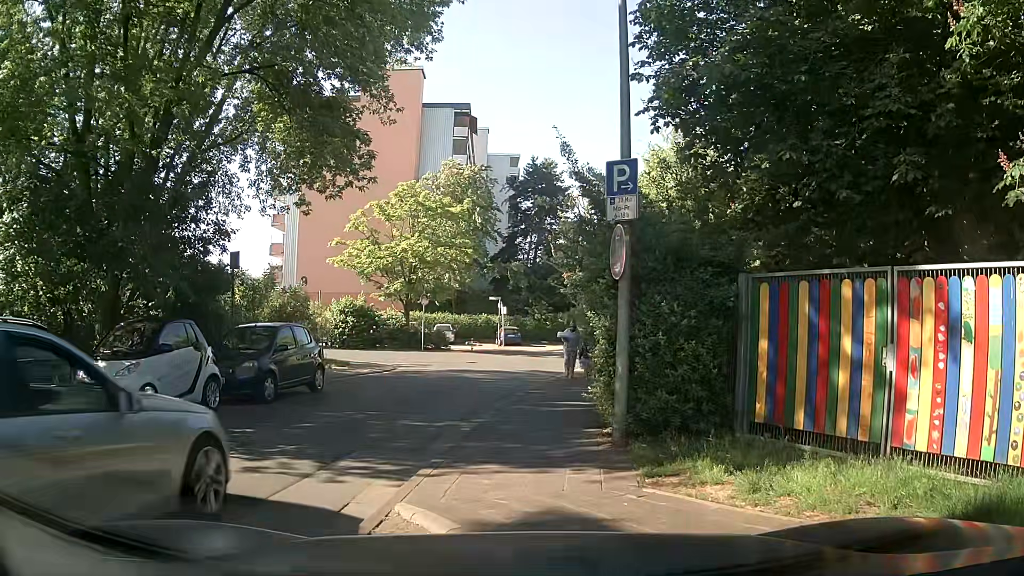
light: Day
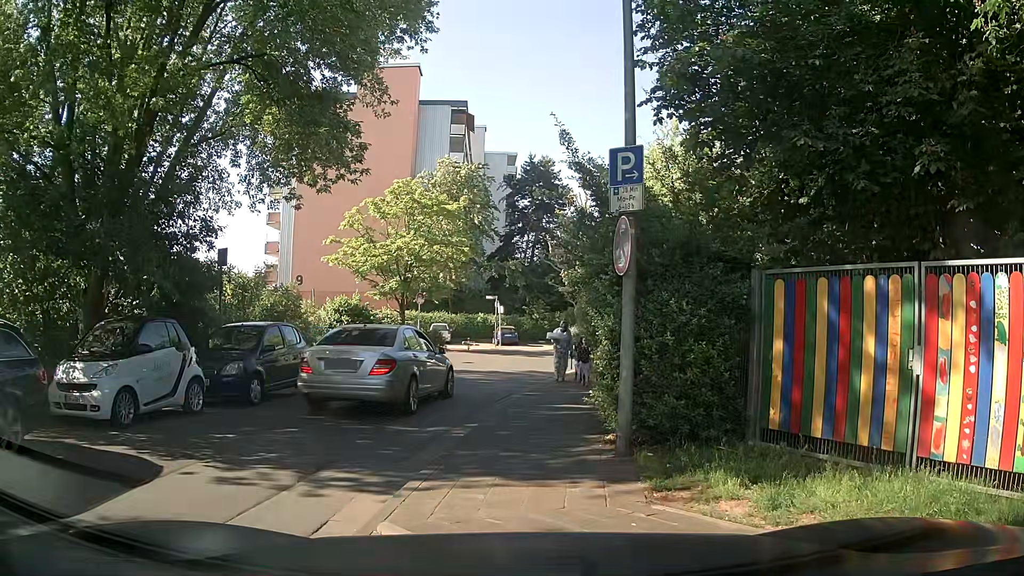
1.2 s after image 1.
(0.0, +0.5) m; 0°
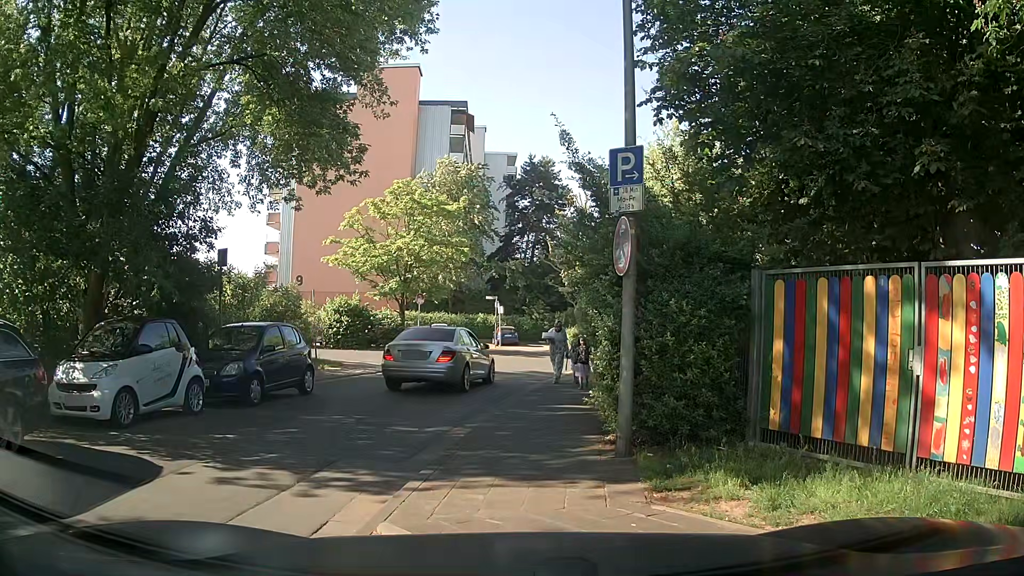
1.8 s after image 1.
(0.0, 0.0) m; 0°
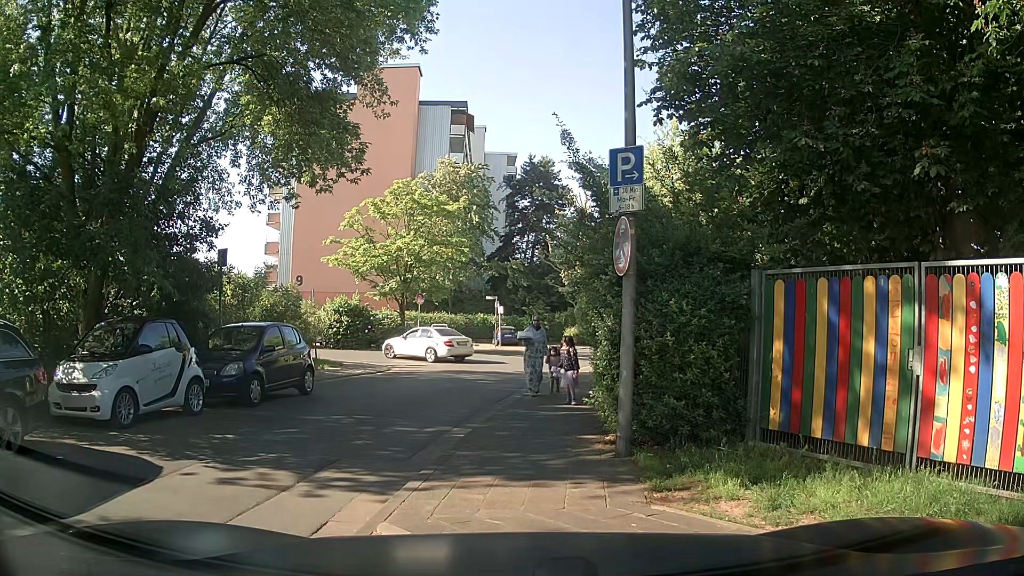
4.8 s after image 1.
(0.0, 0.0) m; 0°
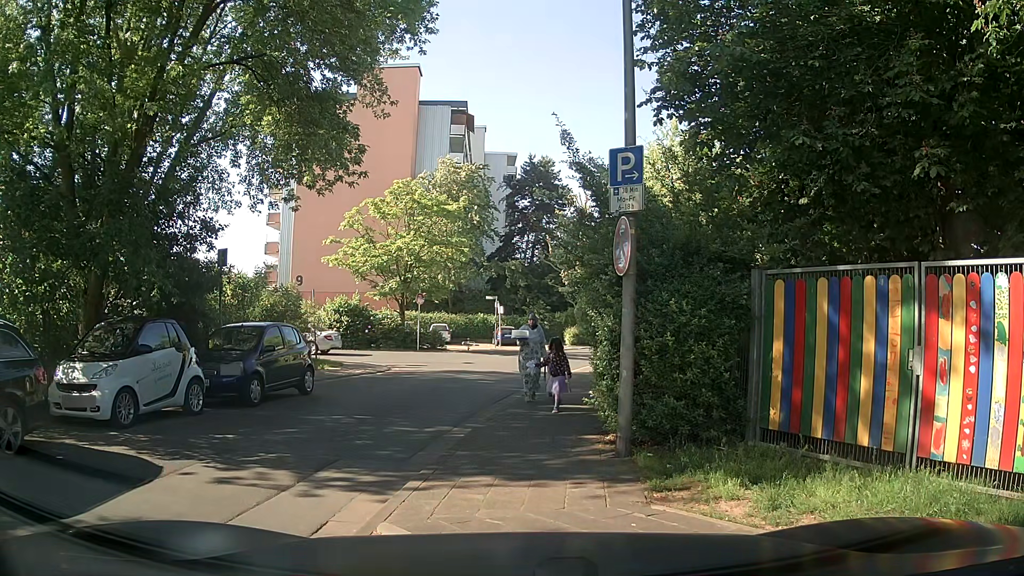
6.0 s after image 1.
(0.0, 0.0) m; 0°
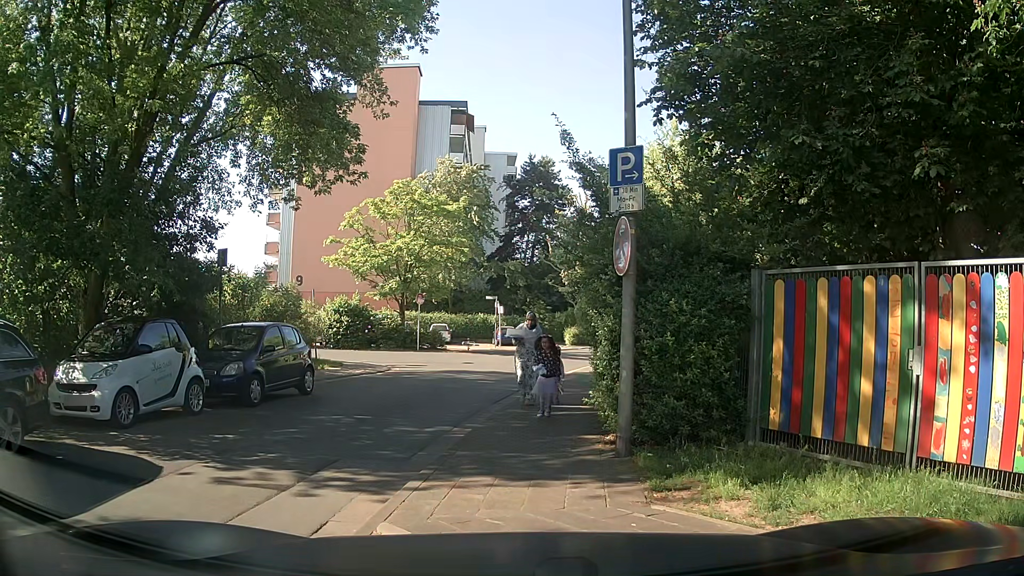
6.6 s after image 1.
(0.0, 0.0) m; 0°
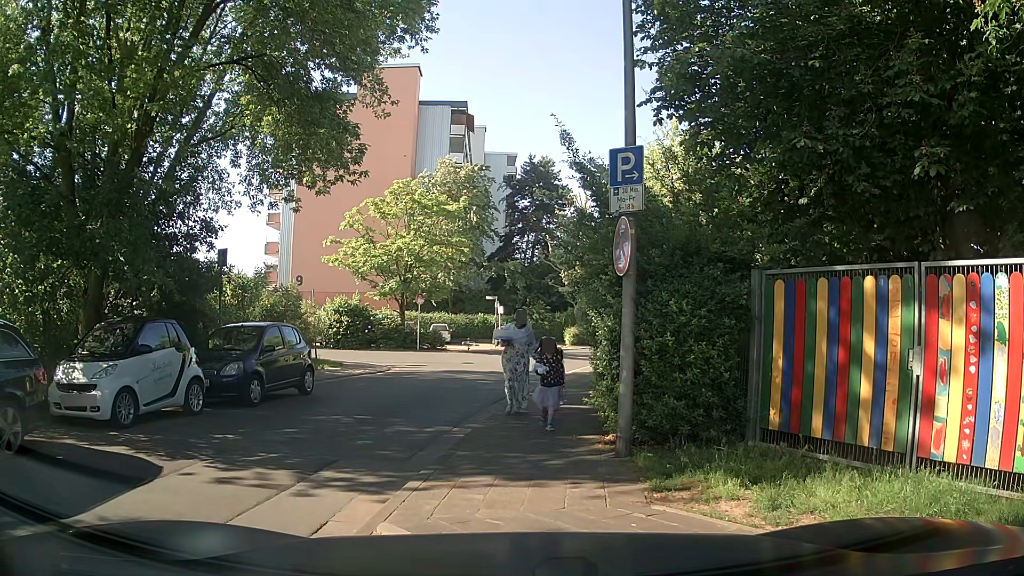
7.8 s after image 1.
(0.0, 0.0) m; 0°
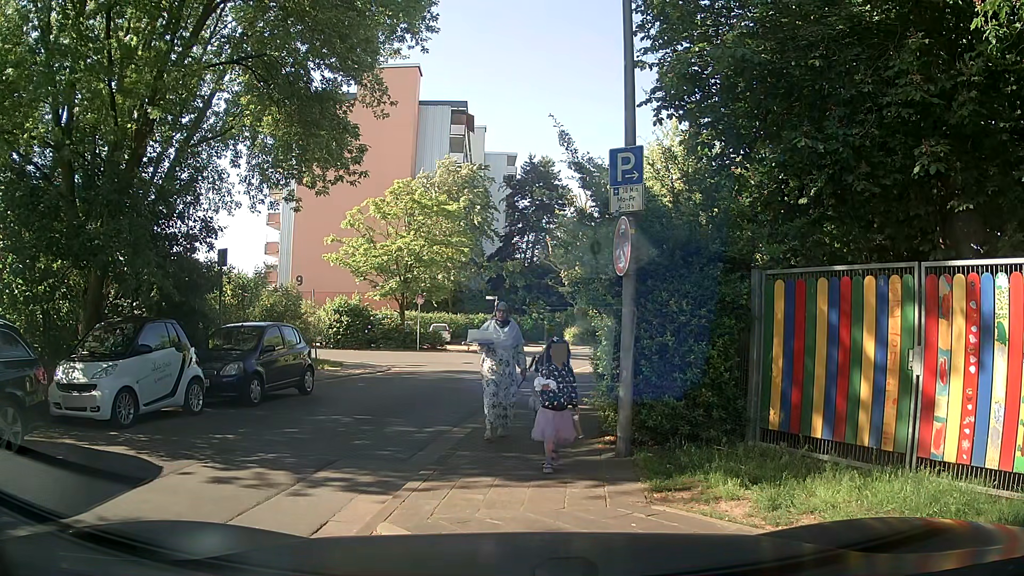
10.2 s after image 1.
(0.0, 0.0) m; 0°
